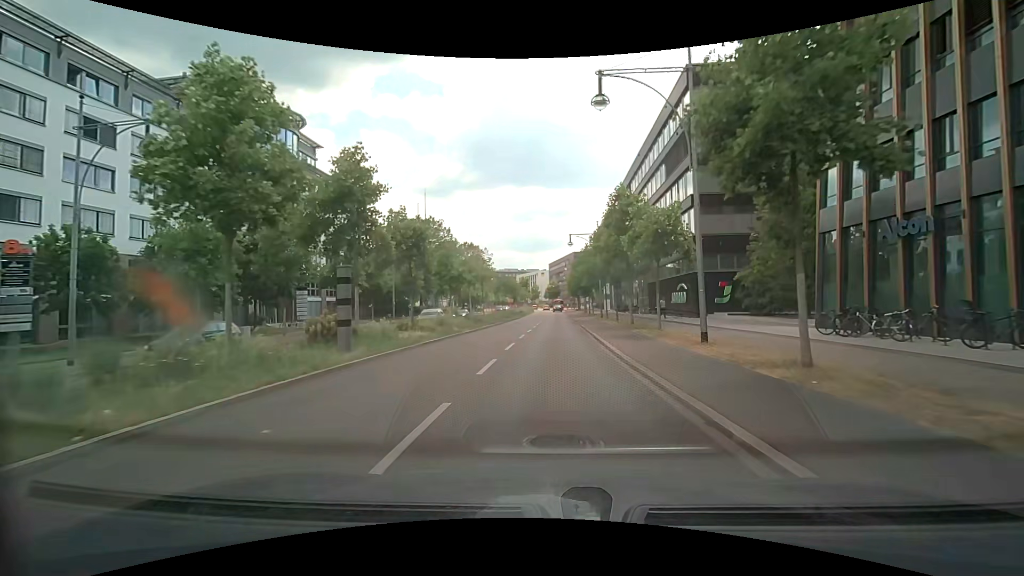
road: primary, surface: asphalt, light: Day
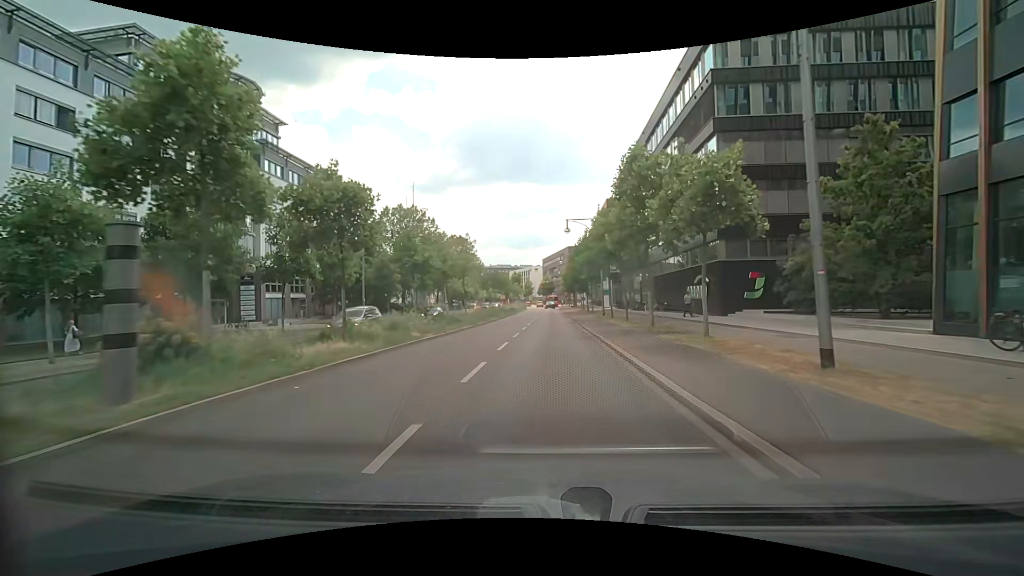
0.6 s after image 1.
(0.0, +7.4) m; 0°
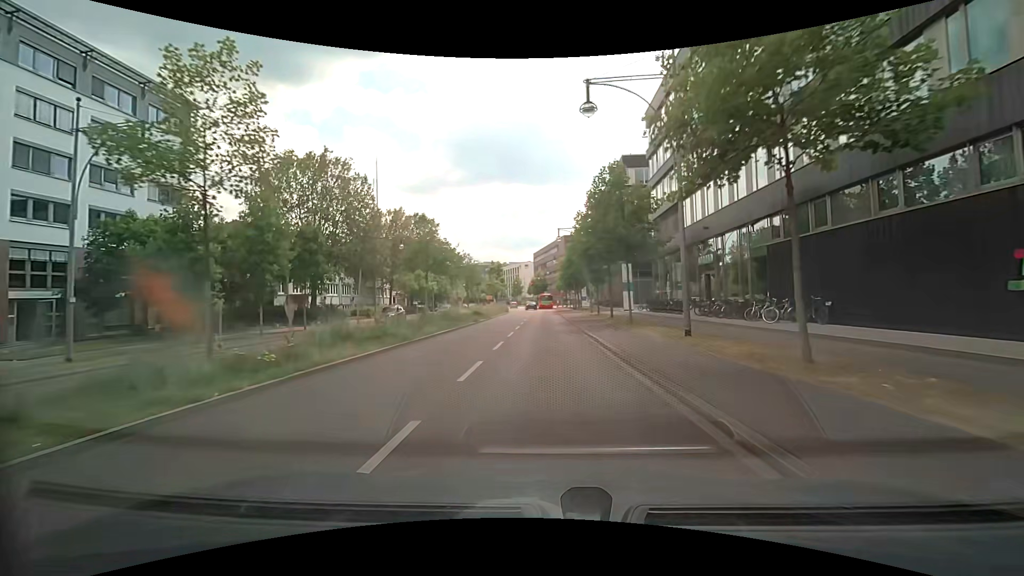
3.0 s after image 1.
(-0.1, +29.7) m; +1°
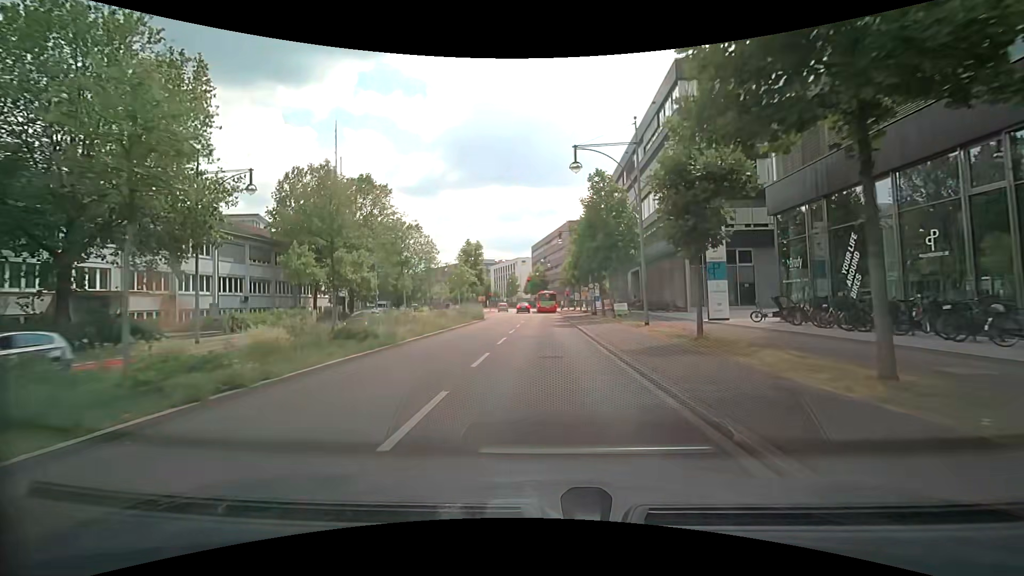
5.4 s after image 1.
(-0.2, +28.0) m; 0°
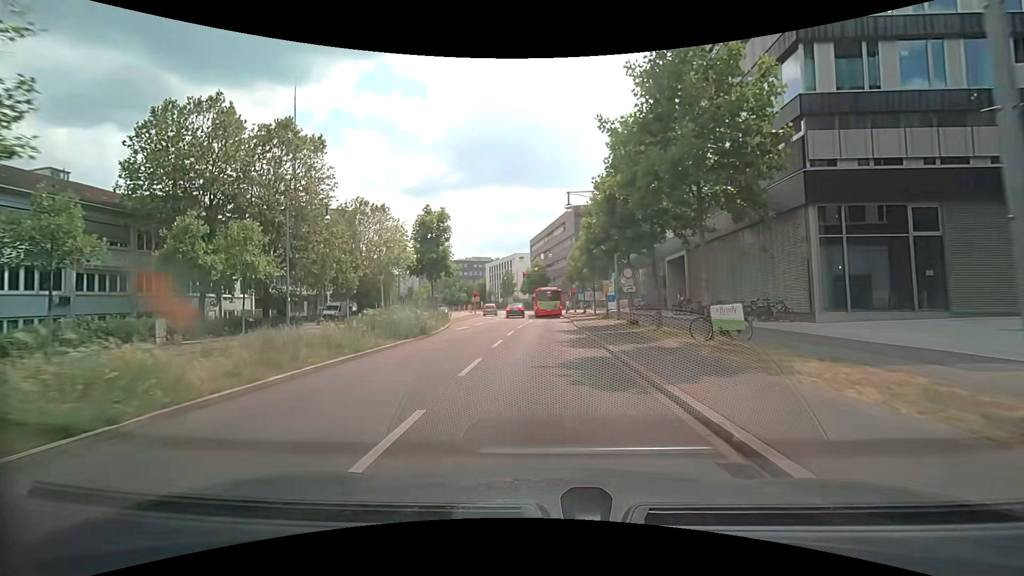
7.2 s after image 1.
(-0.1, +19.1) m; 0°
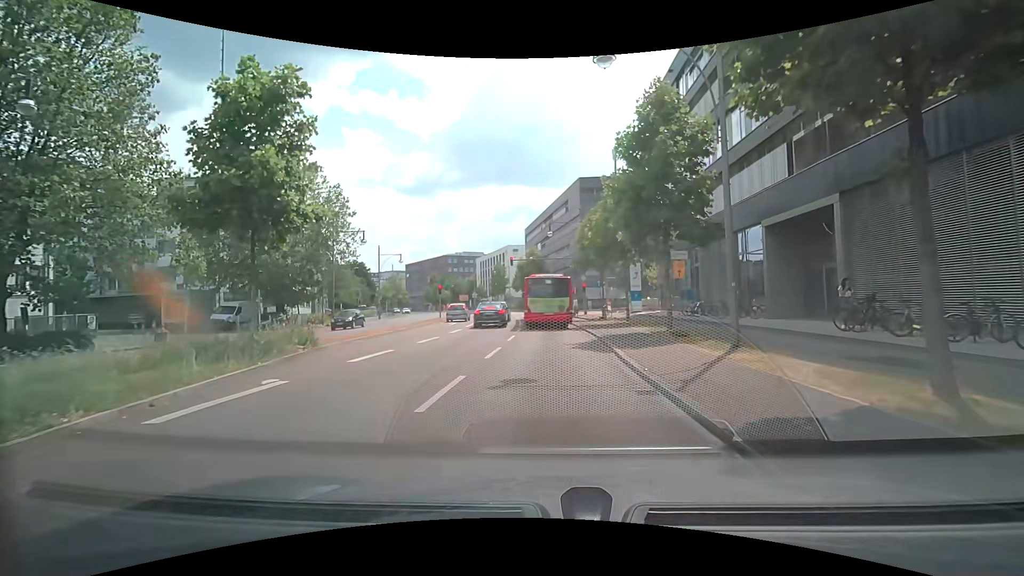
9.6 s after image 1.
(+0.1, +20.8) m; 0°
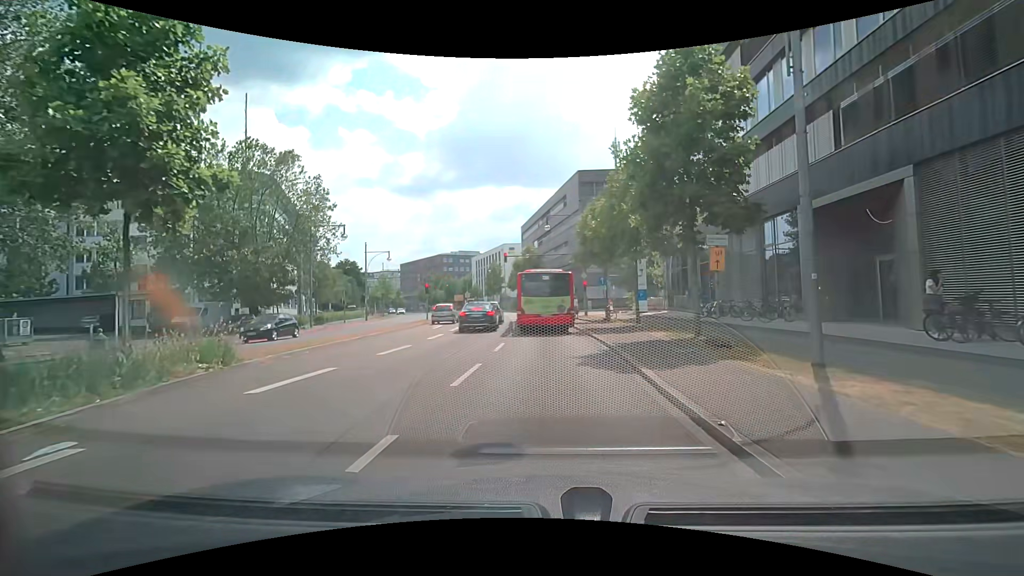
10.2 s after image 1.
(0.0, +3.9) m; +2°
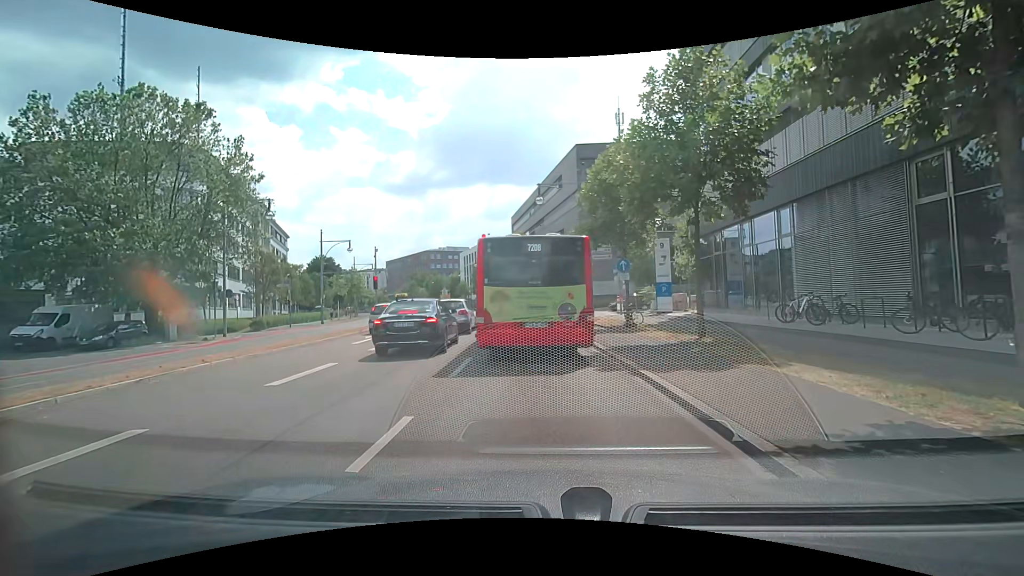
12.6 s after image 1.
(0.0, +10.8) m; +1°
(0, +10) (-1, +20) (-1, +30) (-2, +40) (-4, +50) (-6, +60) (-8, +69) (-10, +79) (-13, +89) (-16, +98) m
